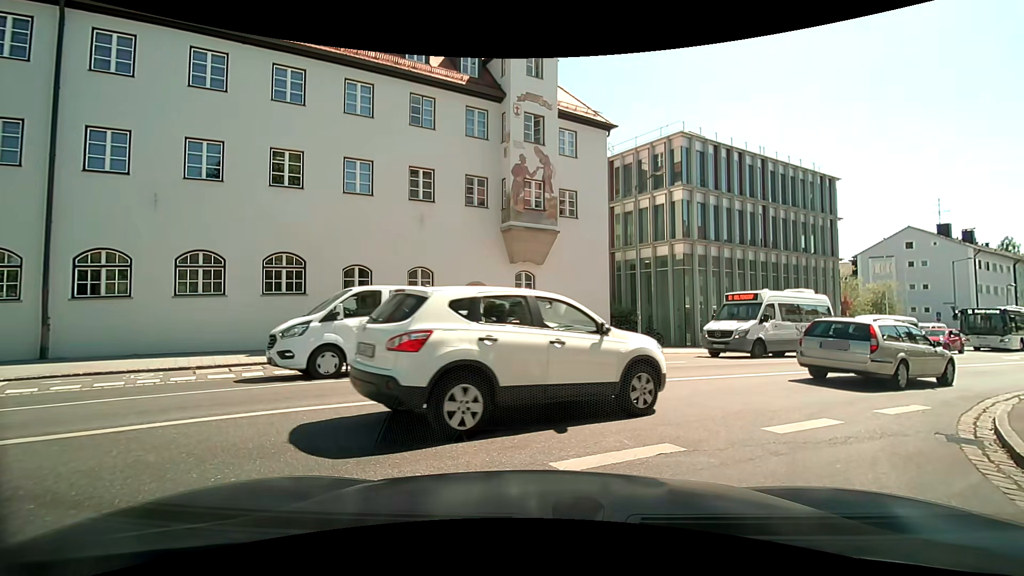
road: residential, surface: asphalt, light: Day
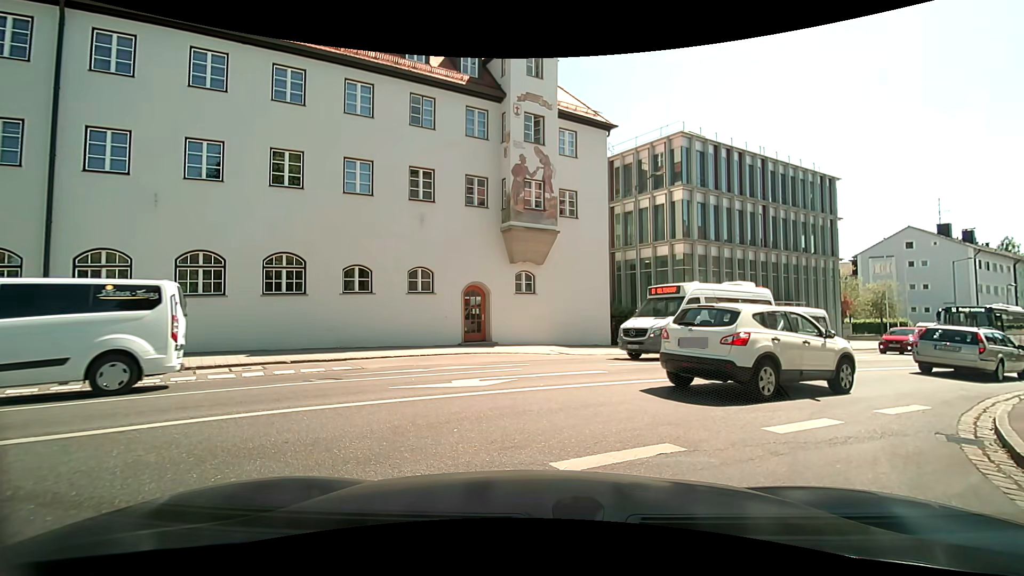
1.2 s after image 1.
(0.0, 0.0) m; 0°
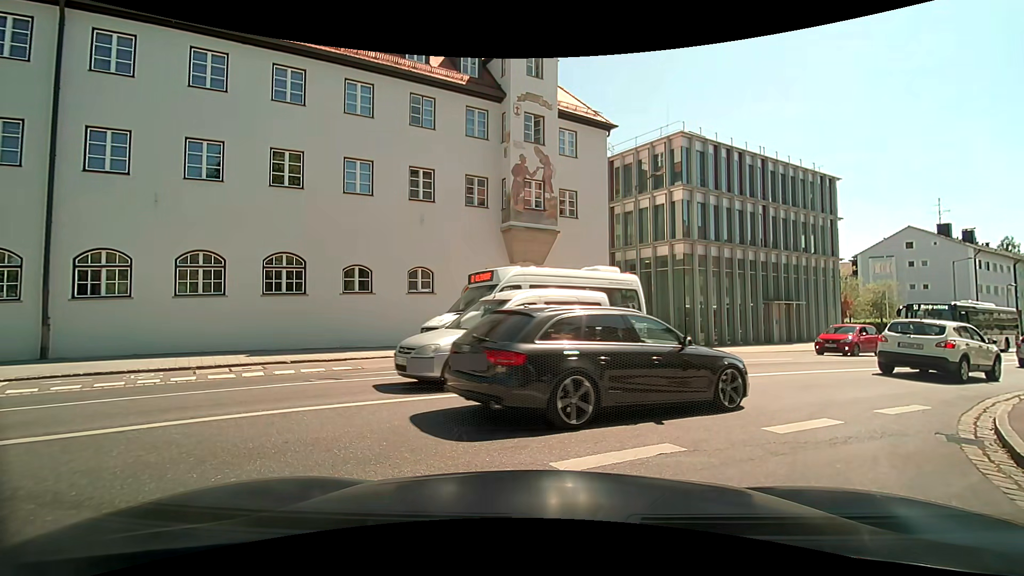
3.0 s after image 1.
(0.0, 0.0) m; 0°
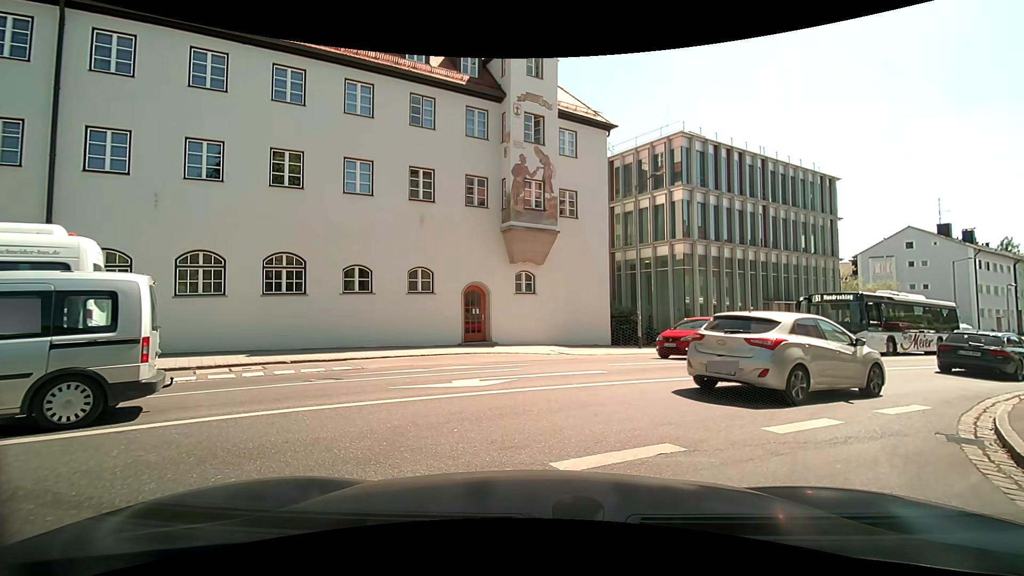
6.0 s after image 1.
(0.0, 0.0) m; 0°
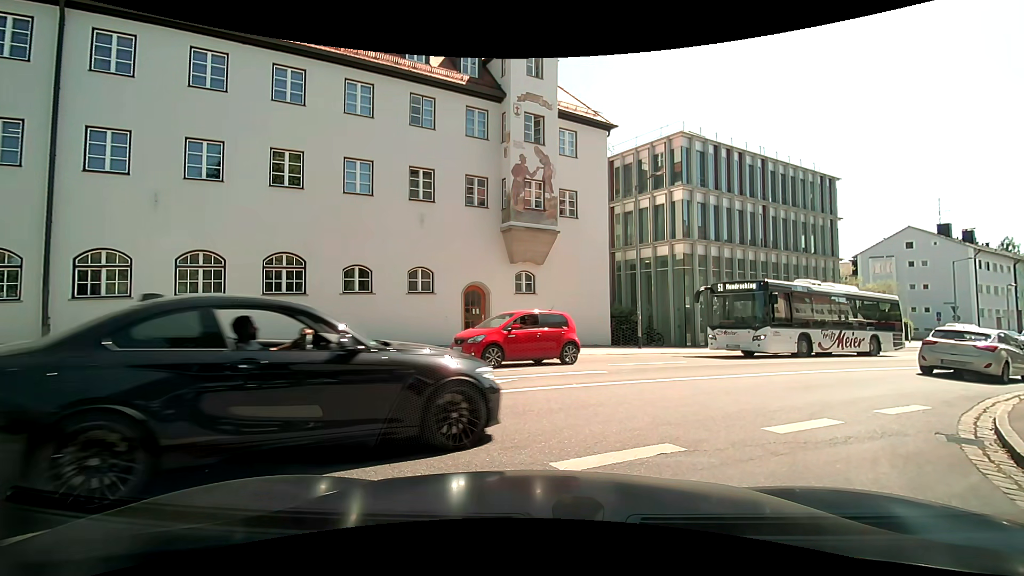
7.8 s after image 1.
(0.0, 0.0) m; 0°
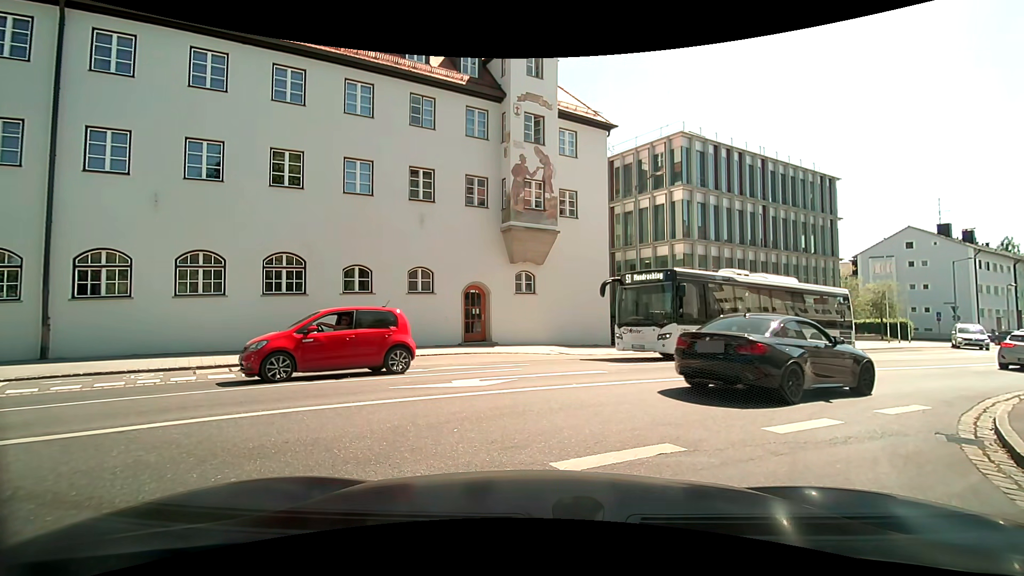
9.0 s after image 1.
(0.0, 0.0) m; 0°
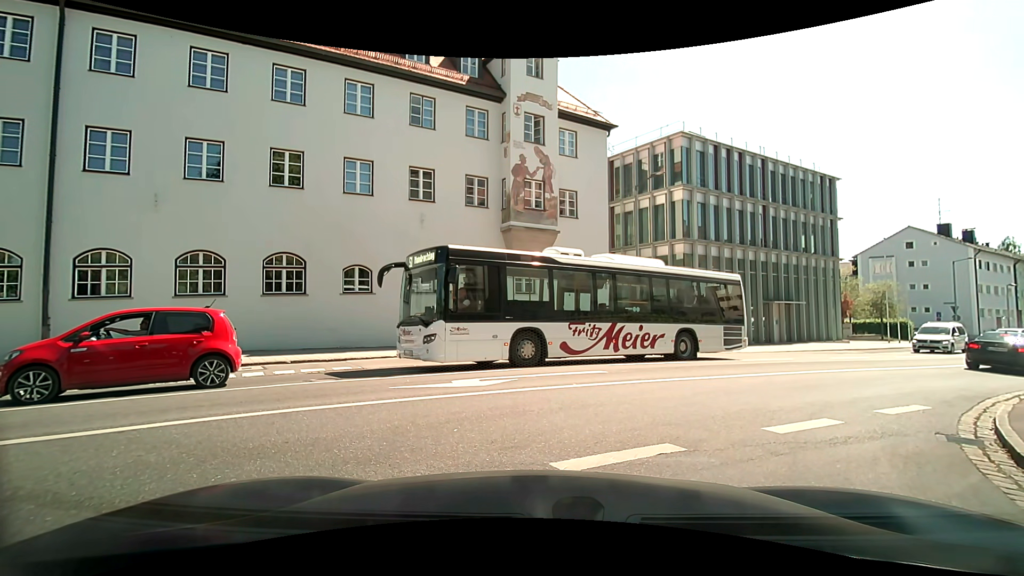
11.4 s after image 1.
(0.0, 0.0) m; 0°
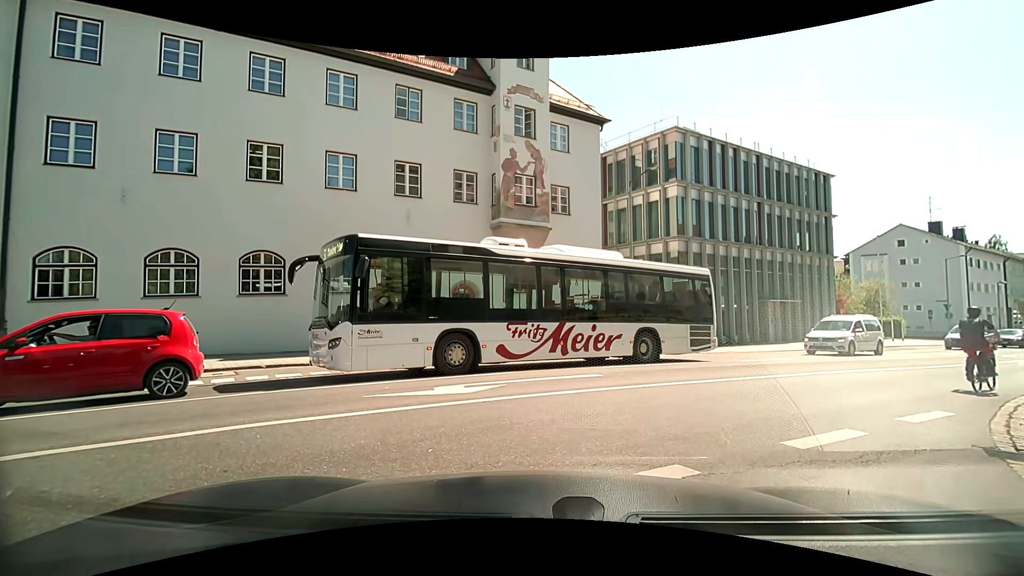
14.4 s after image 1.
(0.0, +0.8) m; 0°
